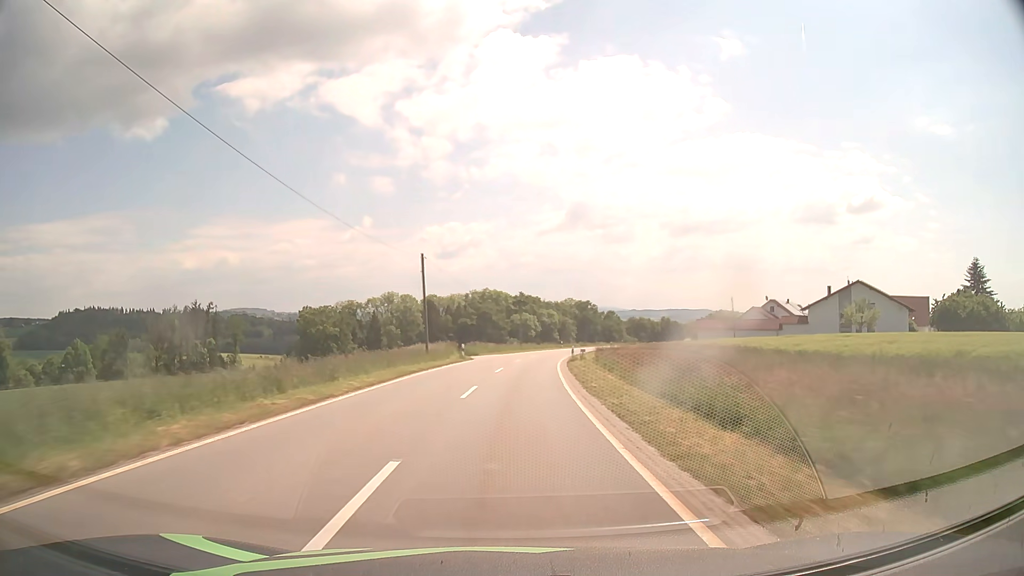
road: tertiary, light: Day
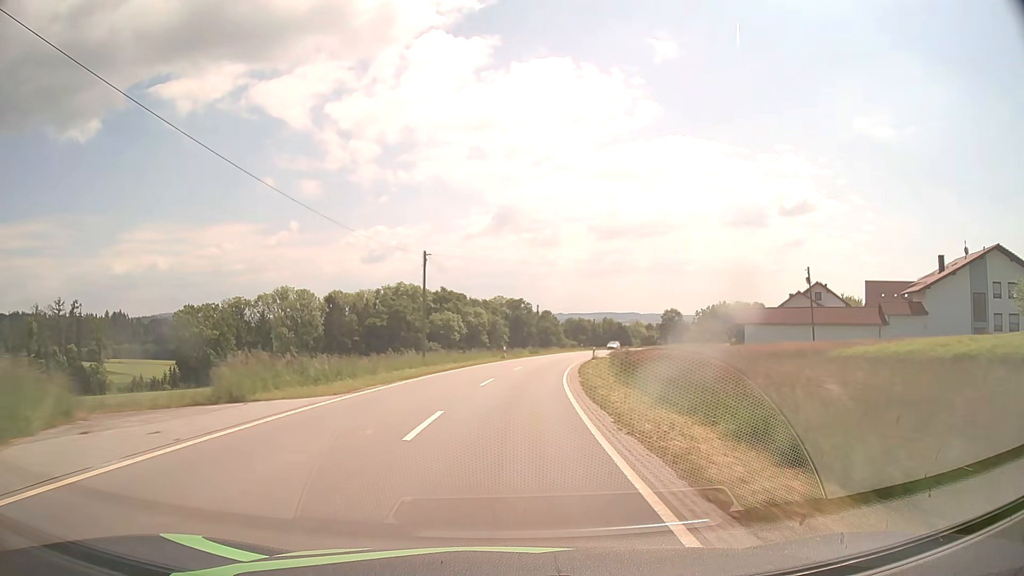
(+2.2, +42.7) m; +6°
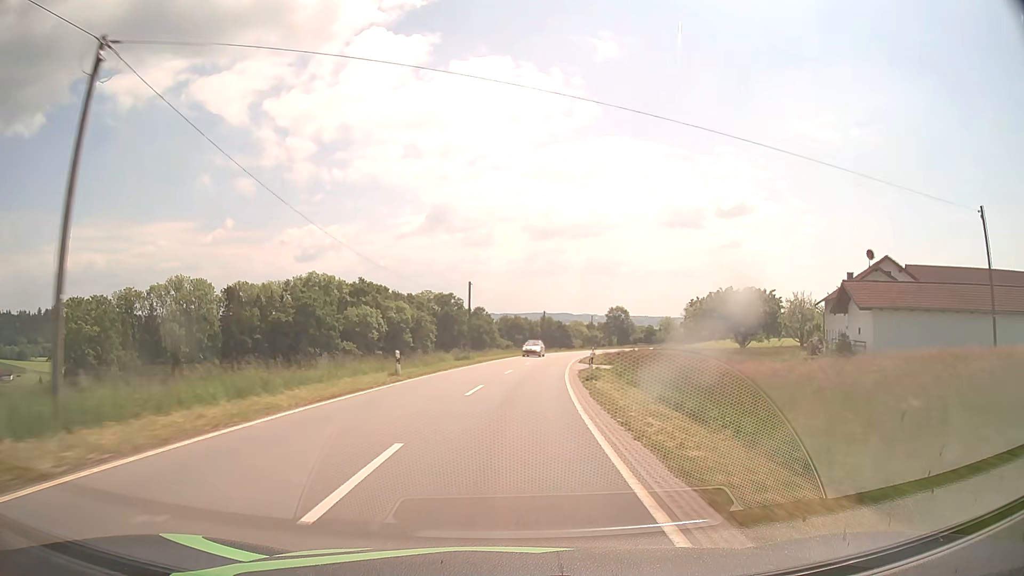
(+1.4, +28.4) m; +6°
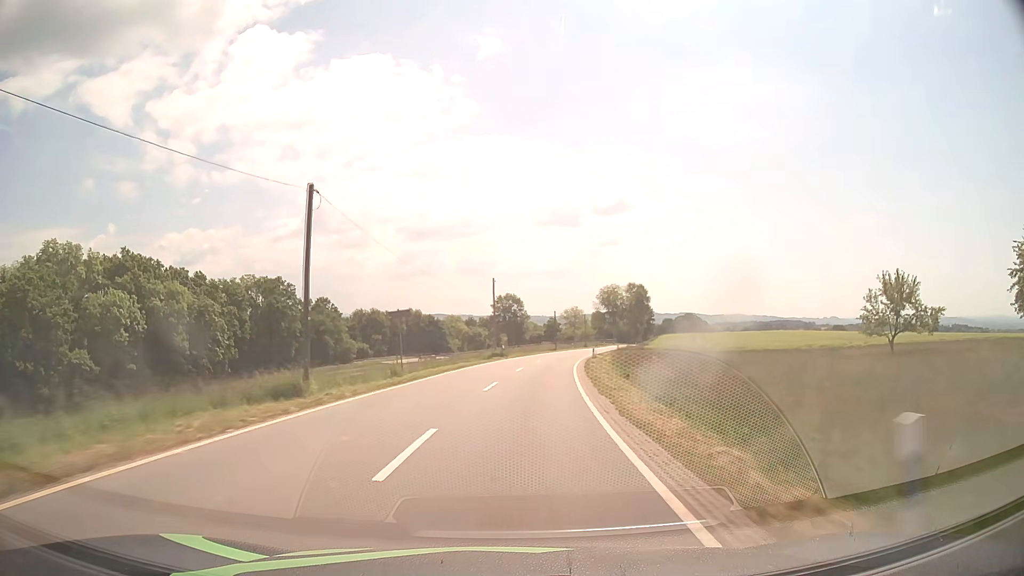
(+7.2, +70.5) m; +11°
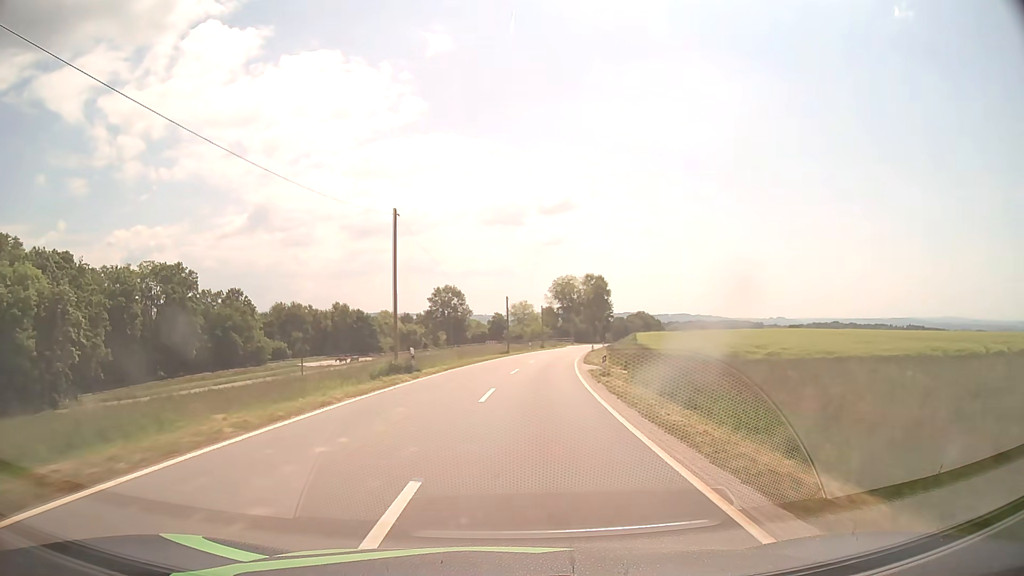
(+1.1, +28.0) m; +5°
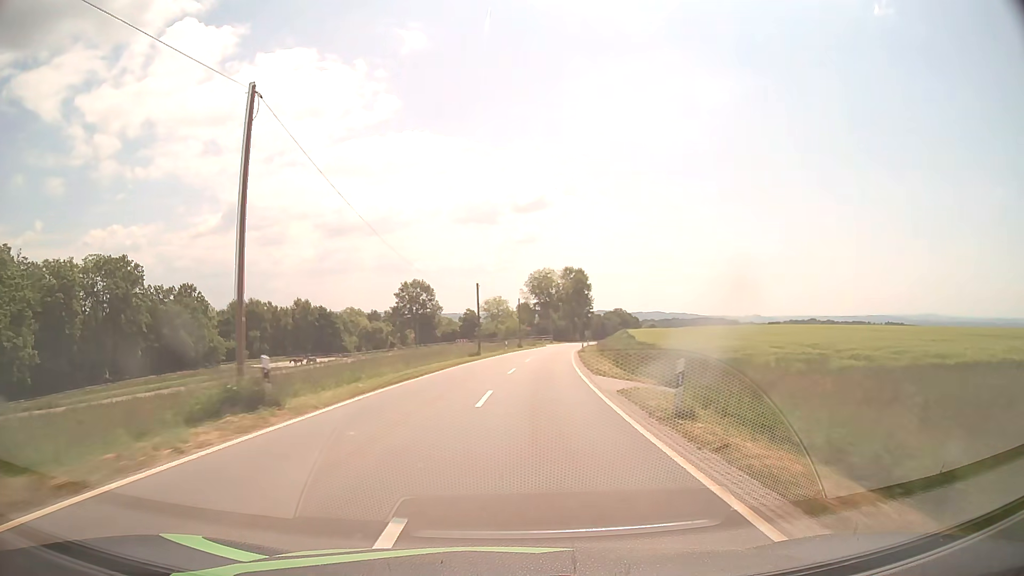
(+0.3, +13.4) m; +2°
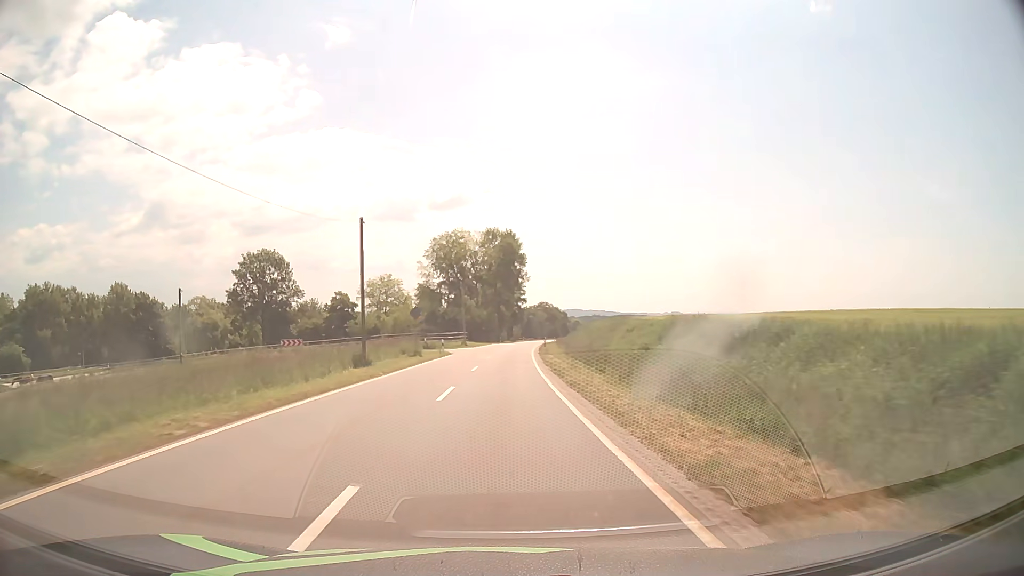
(+4.5, +58.5) m; +7°
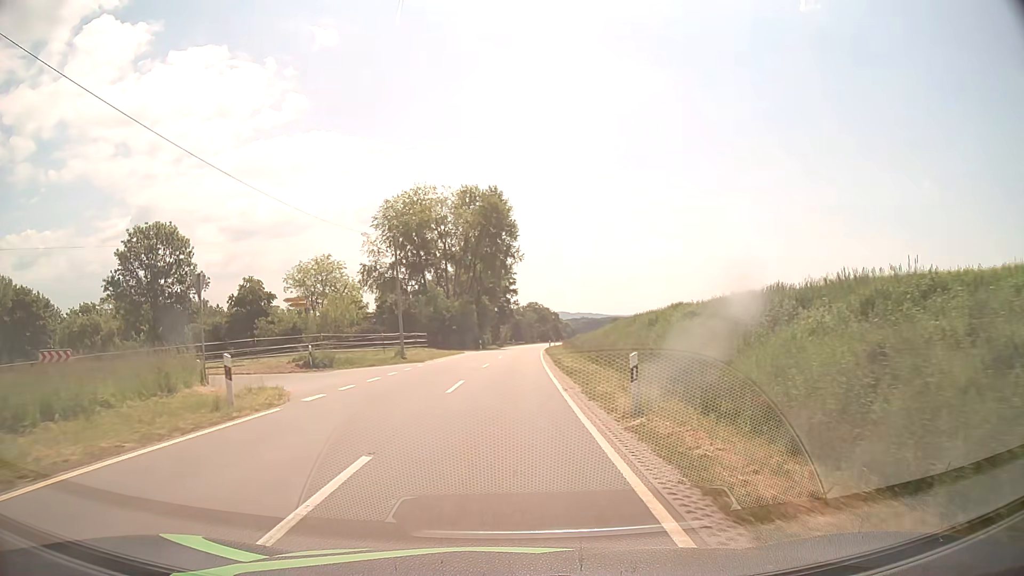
(+0.3, +34.2) m; +1°
(0, +10) (-2, +20) (-10, +25) (-20, +23) (-27, +17) (-32, +8) (-36, -1) (-40, -10) (-44, -20) (-48, -29) m
